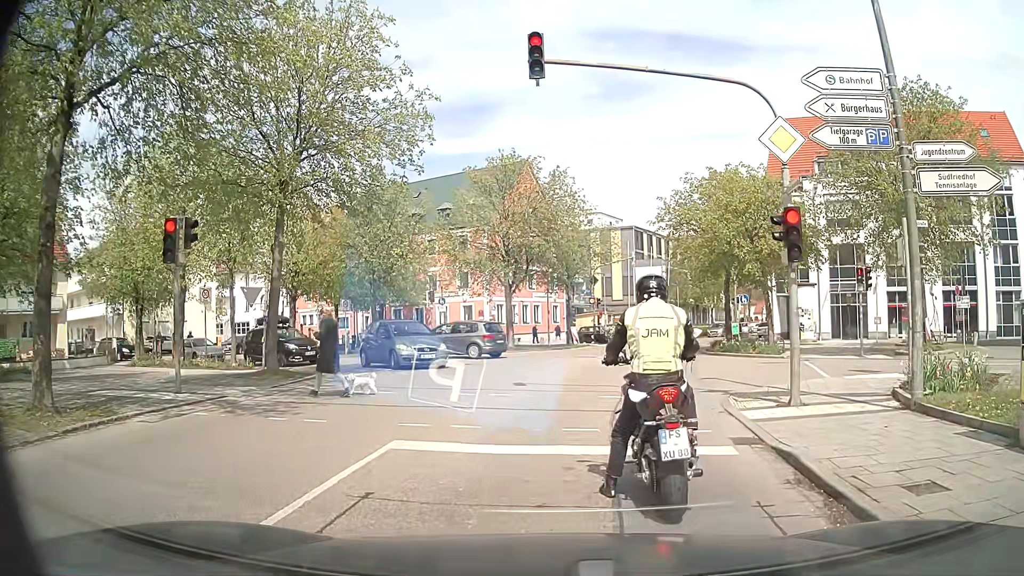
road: secondary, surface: asphalt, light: Day
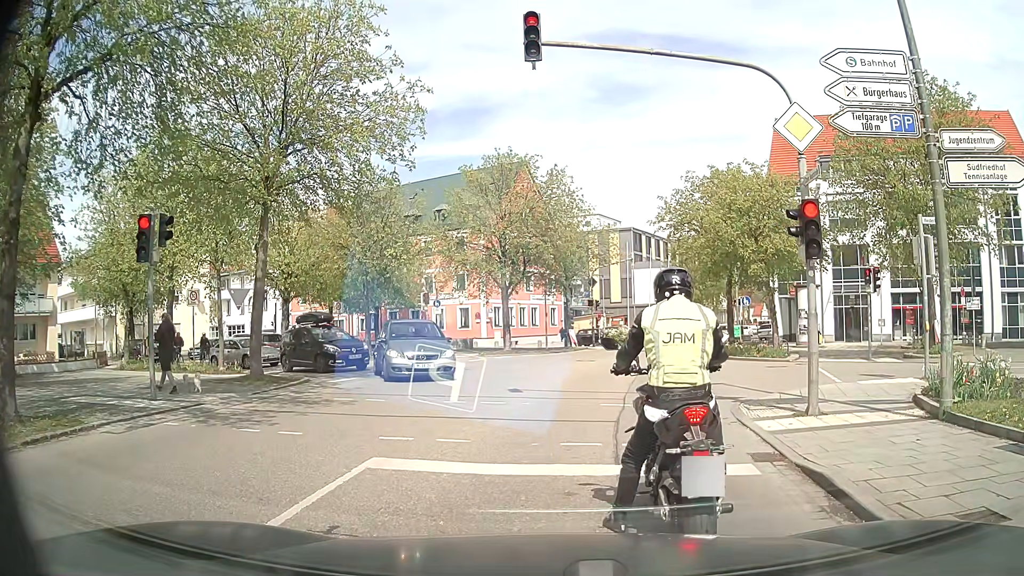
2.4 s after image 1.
(0.0, +0.9) m; 0°
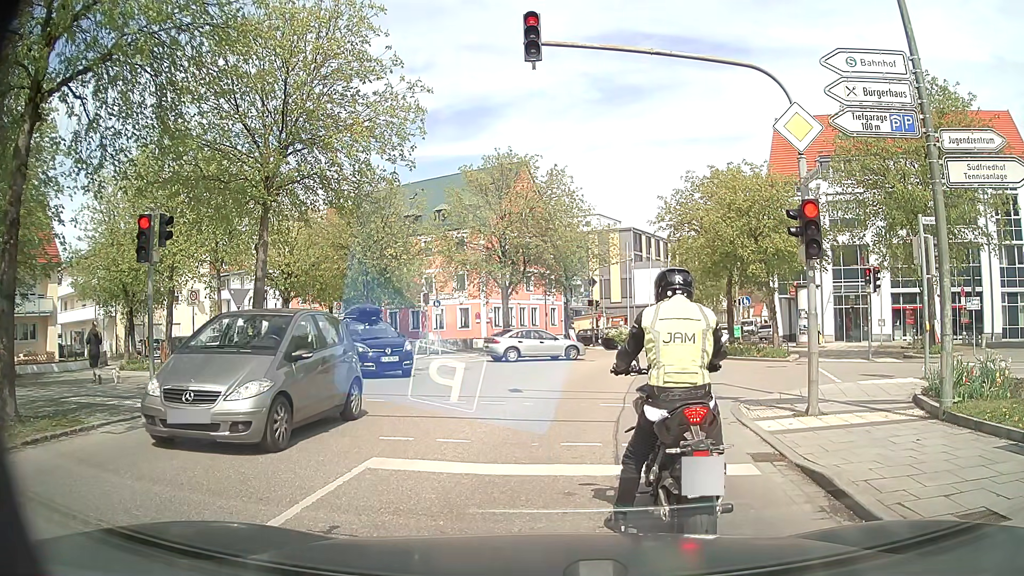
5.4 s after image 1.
(0.0, 0.0) m; 0°
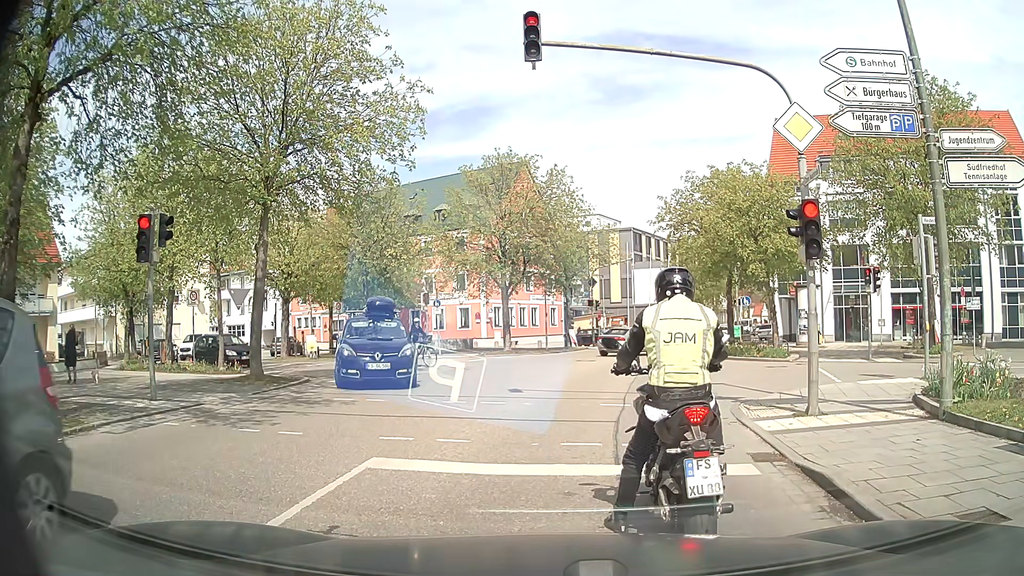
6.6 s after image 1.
(0.0, 0.0) m; 0°
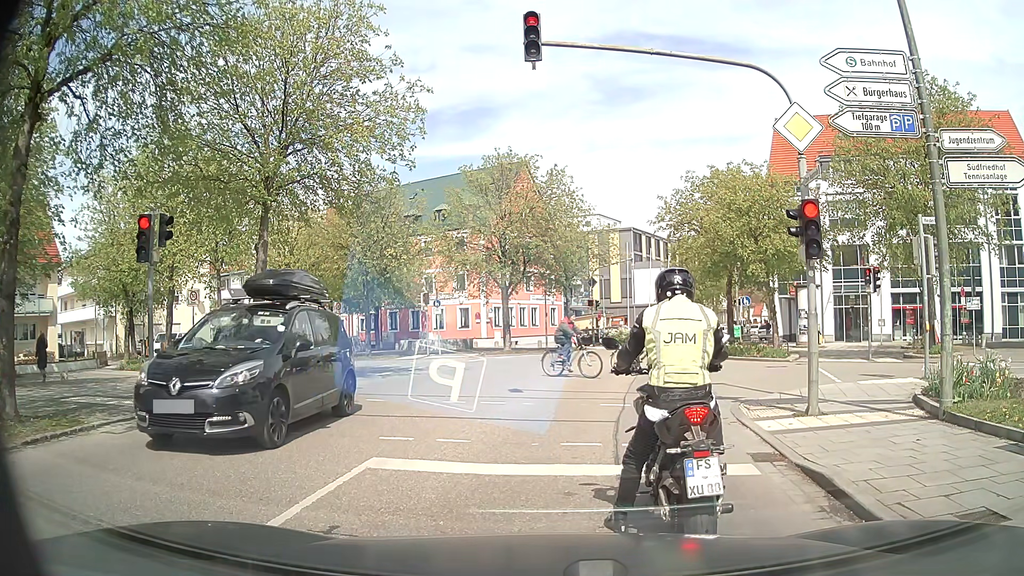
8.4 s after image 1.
(0.0, 0.0) m; 0°
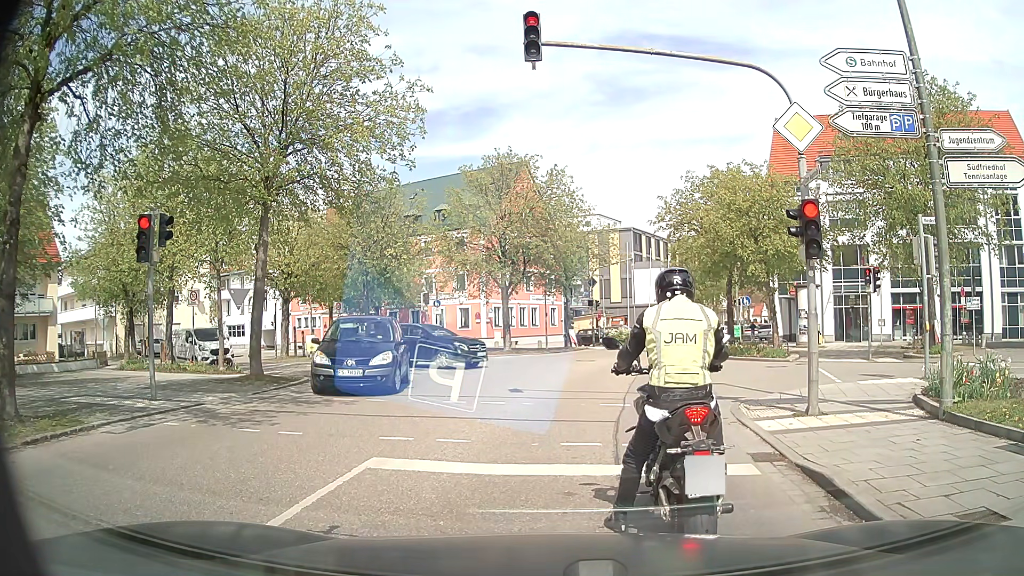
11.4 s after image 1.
(0.0, 0.0) m; 0°
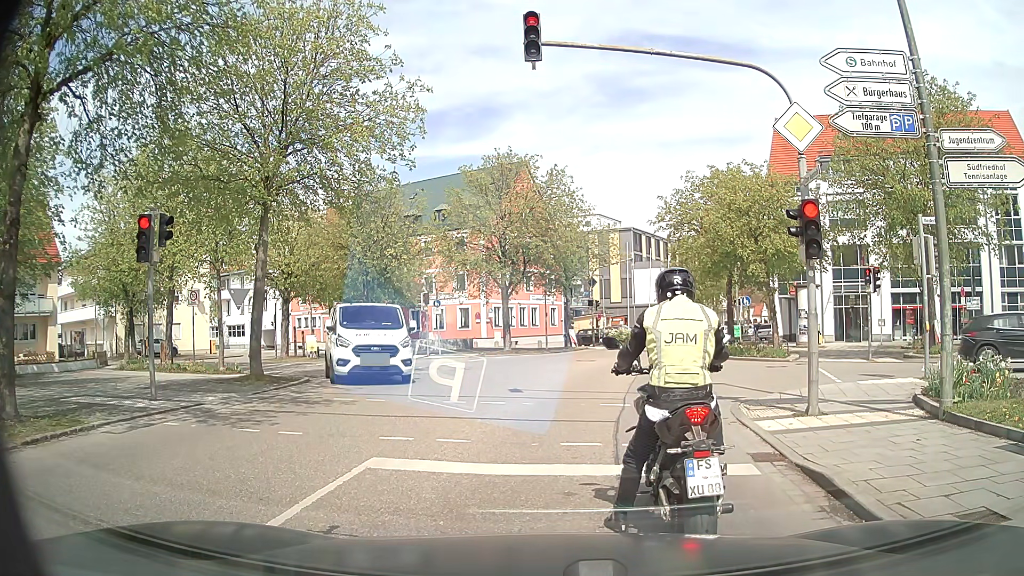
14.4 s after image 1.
(0.0, 0.0) m; 0°
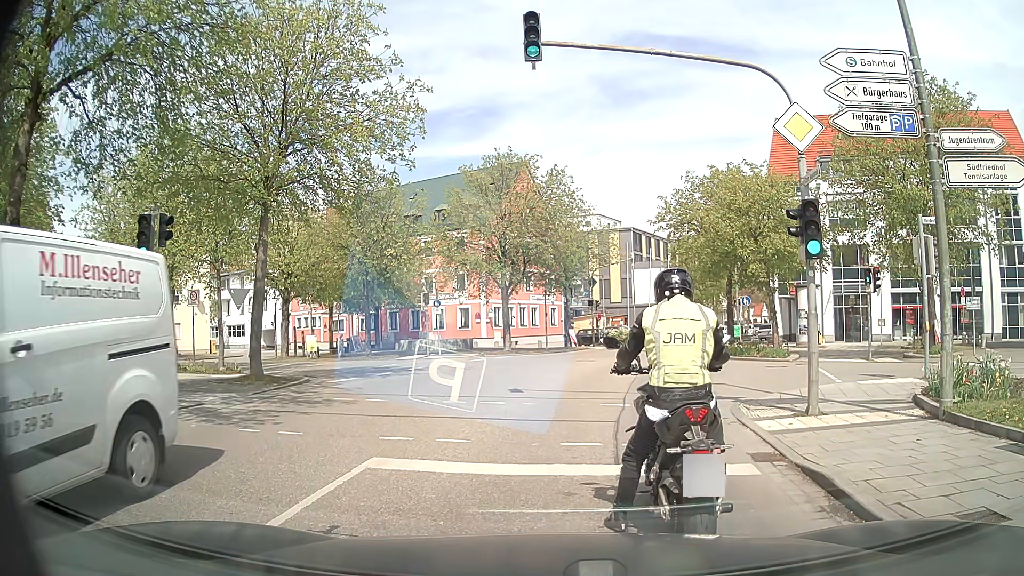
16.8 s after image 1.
(0.0, 0.0) m; 0°
